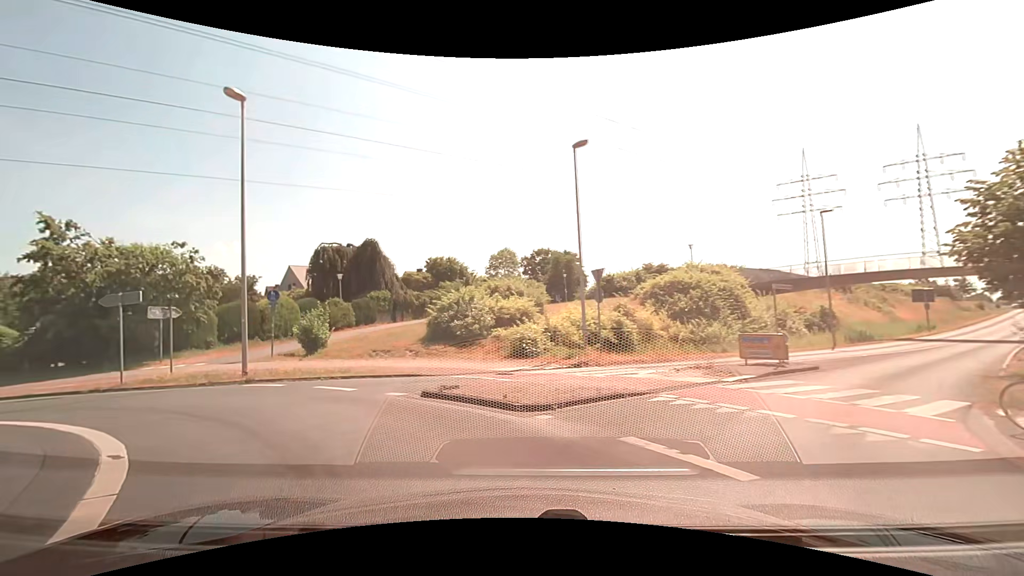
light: Day
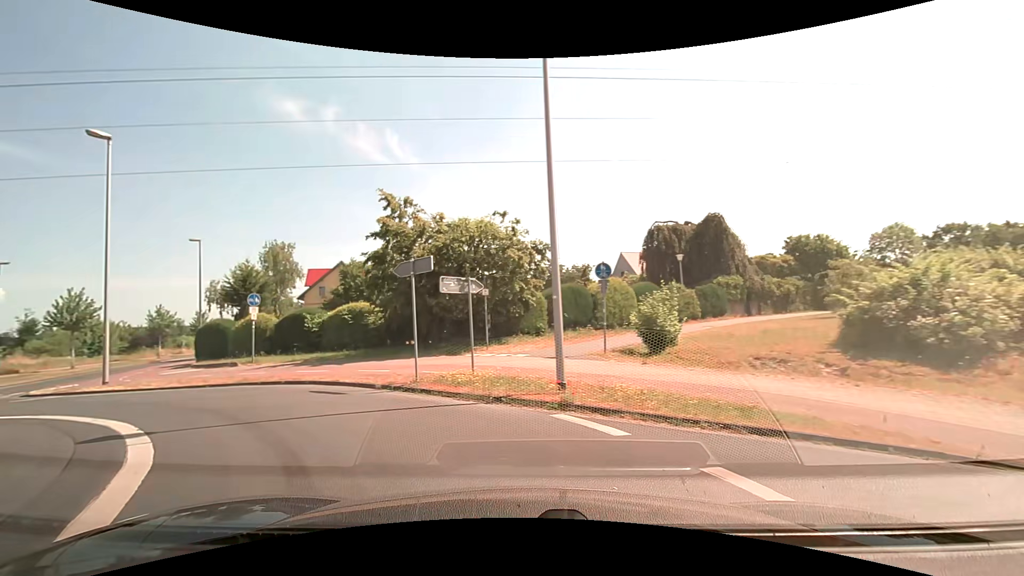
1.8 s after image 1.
(-2.6, +8.1) m; -38°
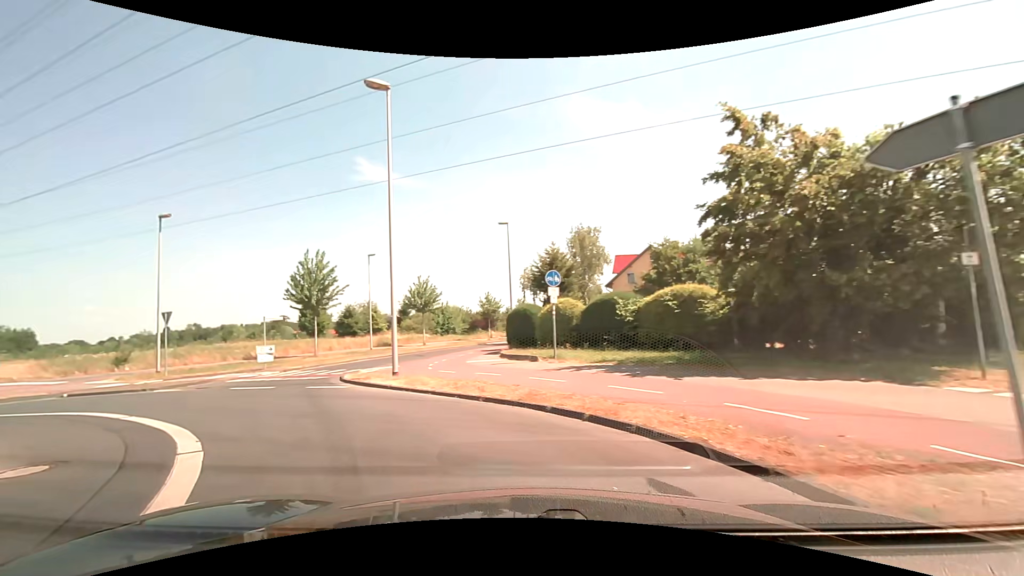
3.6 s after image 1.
(-2.0, +7.6) m; -31°
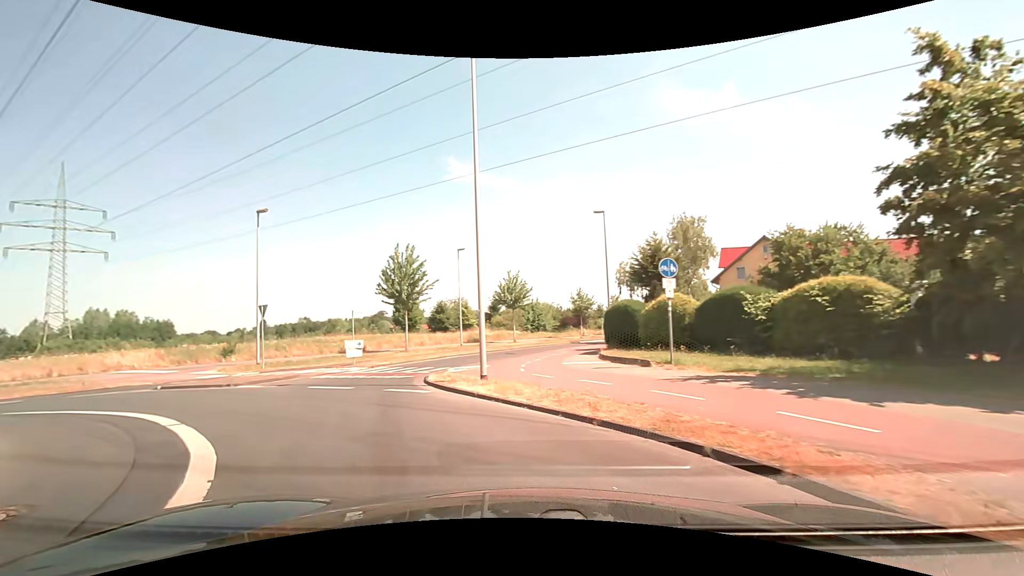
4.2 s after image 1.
(-0.2, +2.5) m; -11°
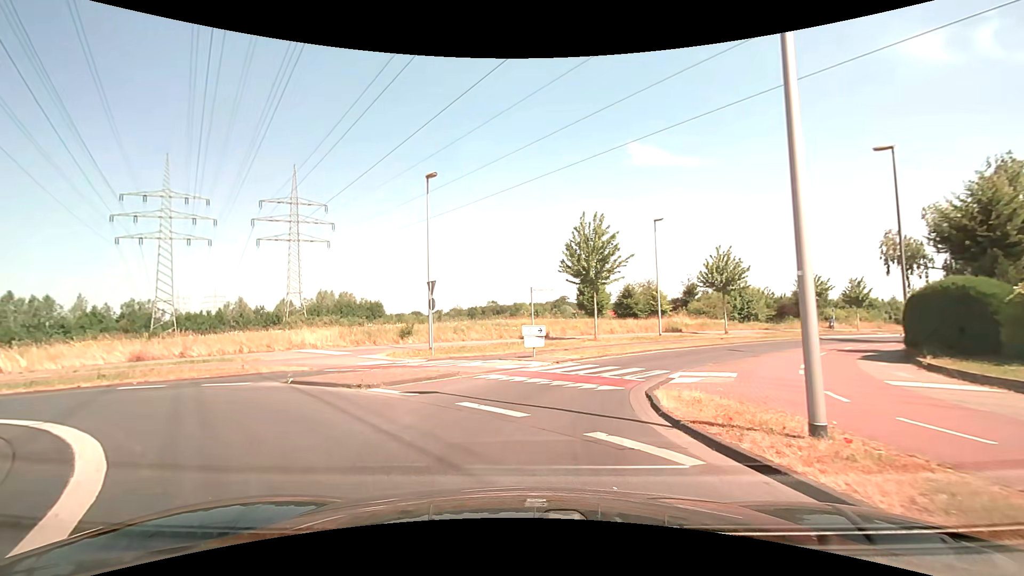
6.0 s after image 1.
(-1.4, +6.6) m; -21°
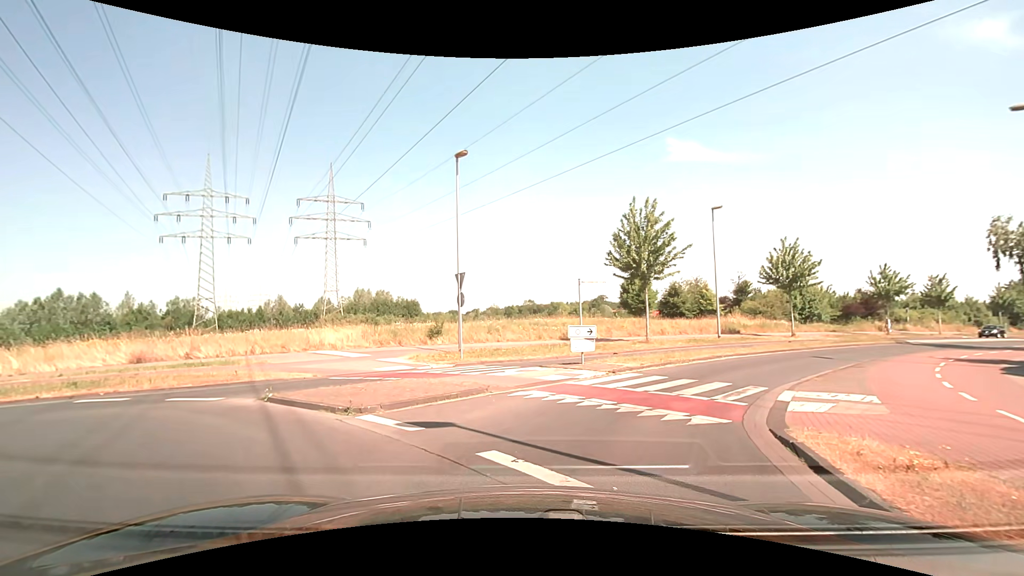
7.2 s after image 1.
(-0.2, +3.3) m; -6°
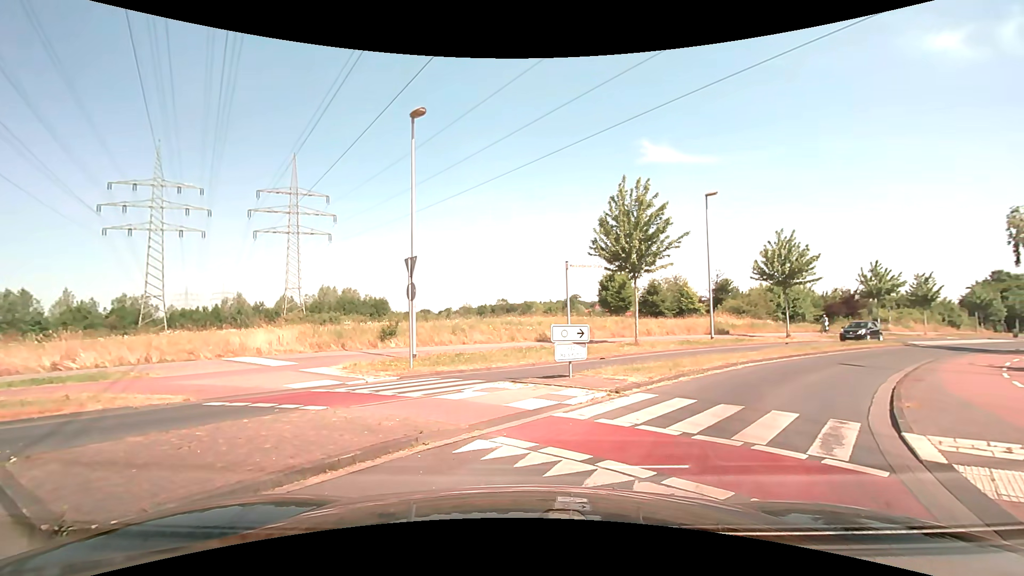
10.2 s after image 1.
(0.0, +4.3) m; +3°
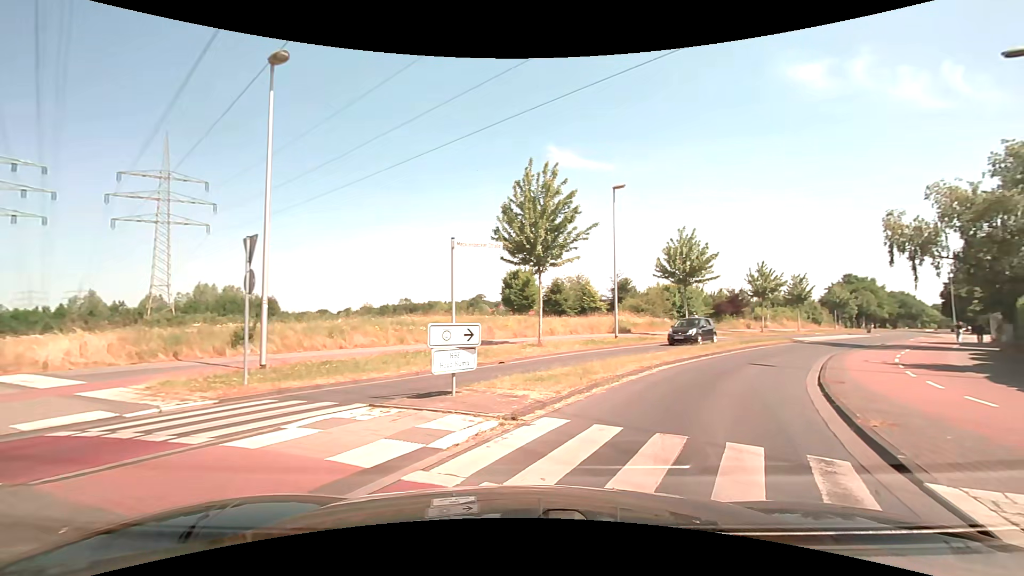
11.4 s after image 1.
(+0.2, +3.3) m; +9°
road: tertiary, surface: asphalt
